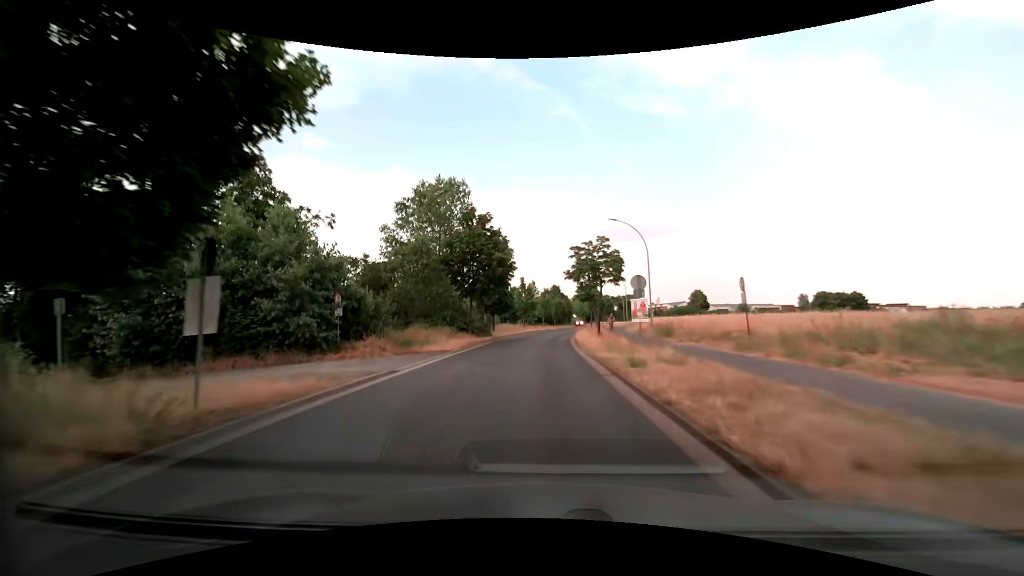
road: unclassified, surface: asphalt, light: Day
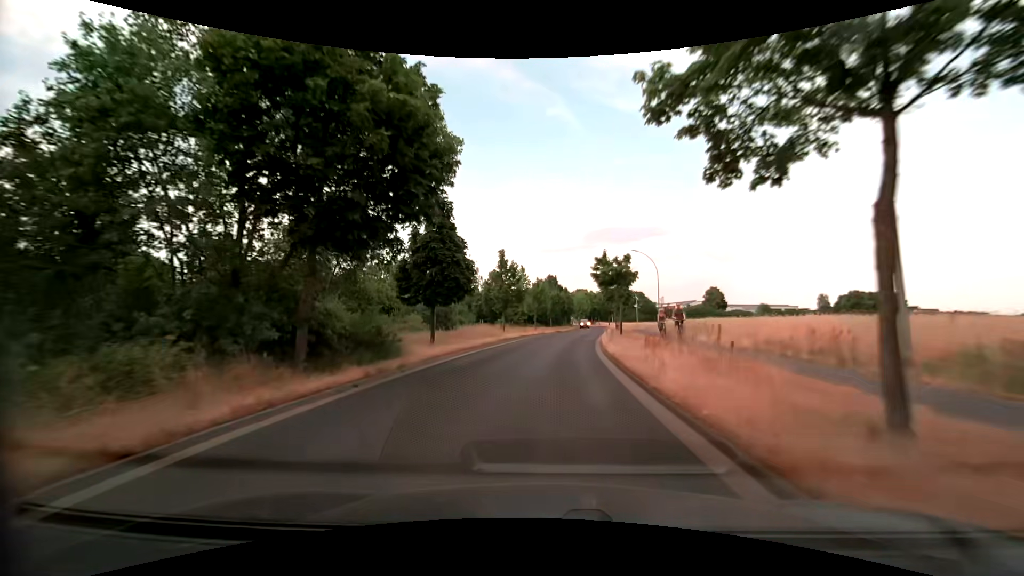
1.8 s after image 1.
(+0.1, +26.1) m; +1°
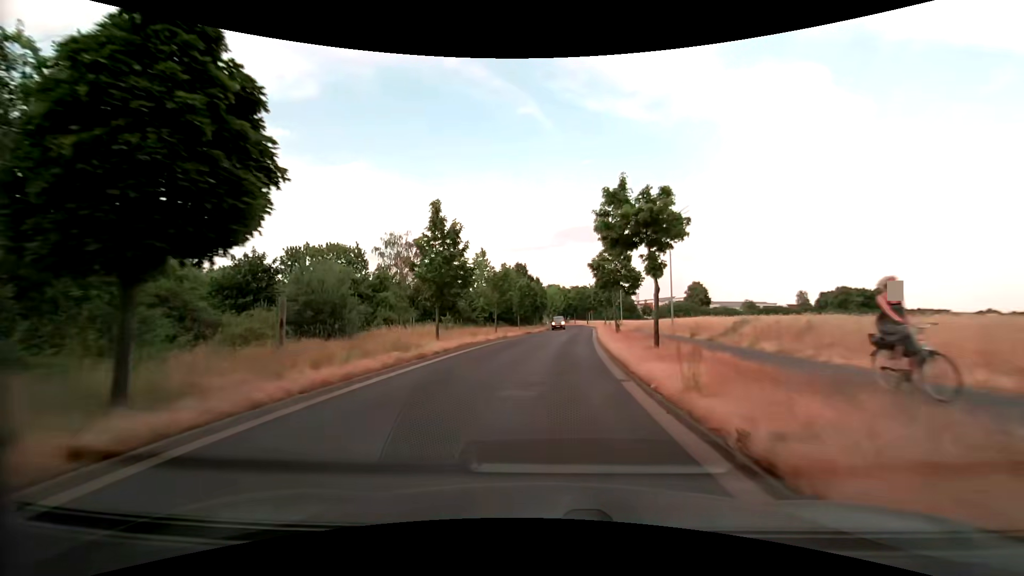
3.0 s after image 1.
(+0.4, +17.0) m; +3°
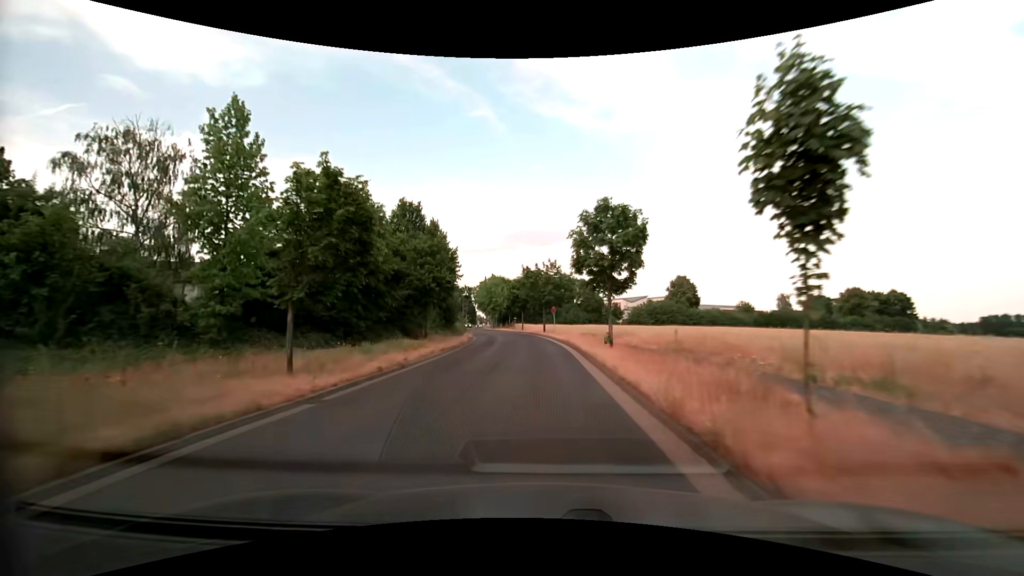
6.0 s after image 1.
(+2.7, +41.0) m; +6°
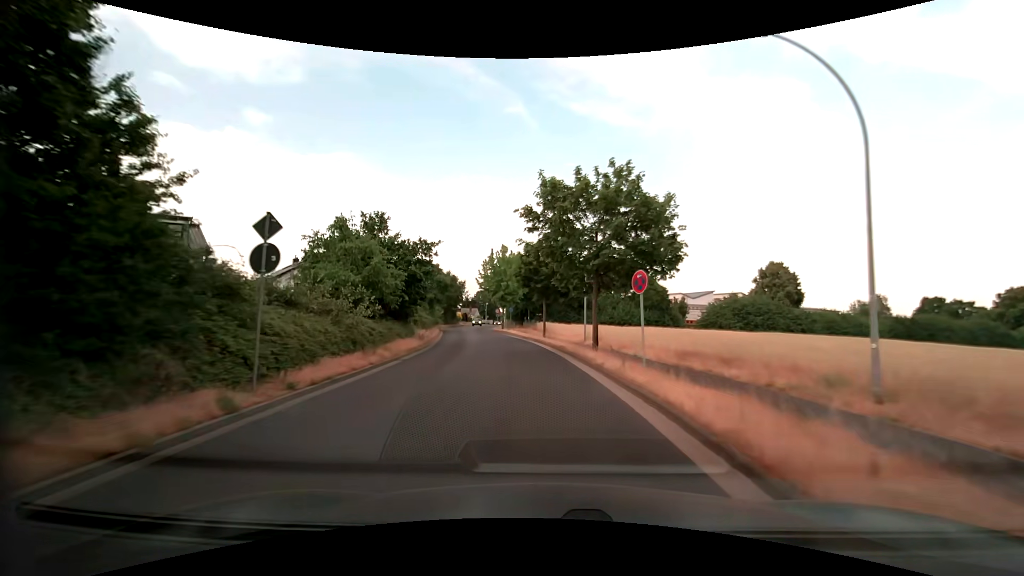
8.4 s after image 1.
(-0.5, +31.4) m; -3°
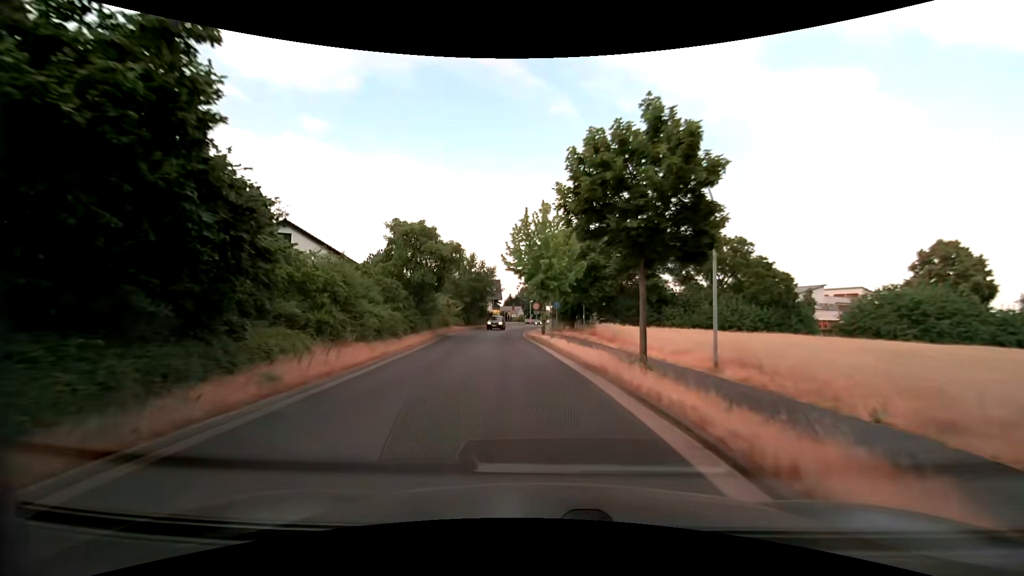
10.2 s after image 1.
(-1.0, +21.2) m; -5°
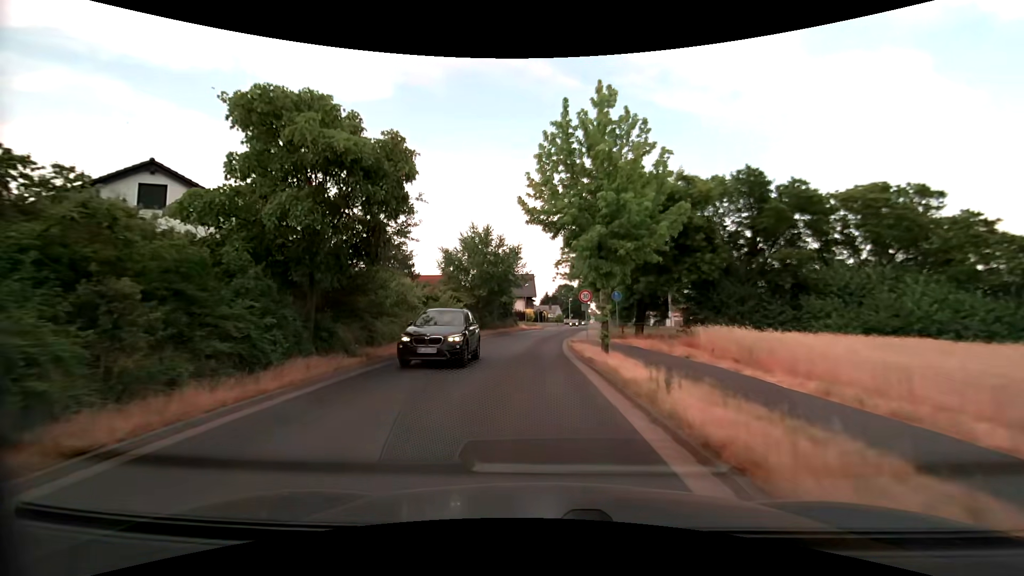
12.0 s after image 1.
(-0.7, +18.1) m; -4°
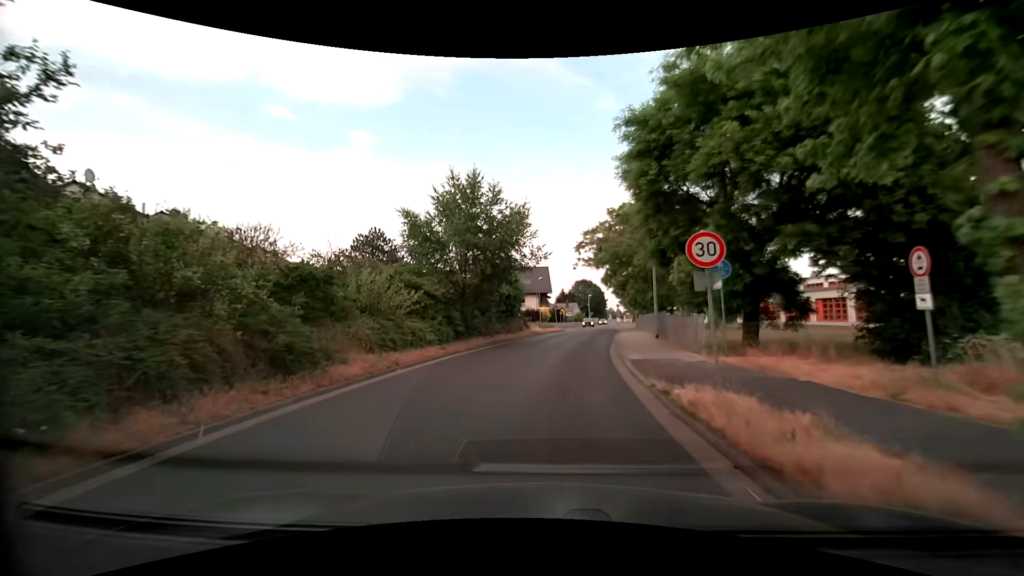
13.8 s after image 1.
(-0.6, +15.1) m; -2°
(0, +10) (+1, +20) (+2, +30) (+4, +40) (+5, +50) (+6, +60) (+7, +70) (+8, +80) (+10, +89) (+11, +99) m
